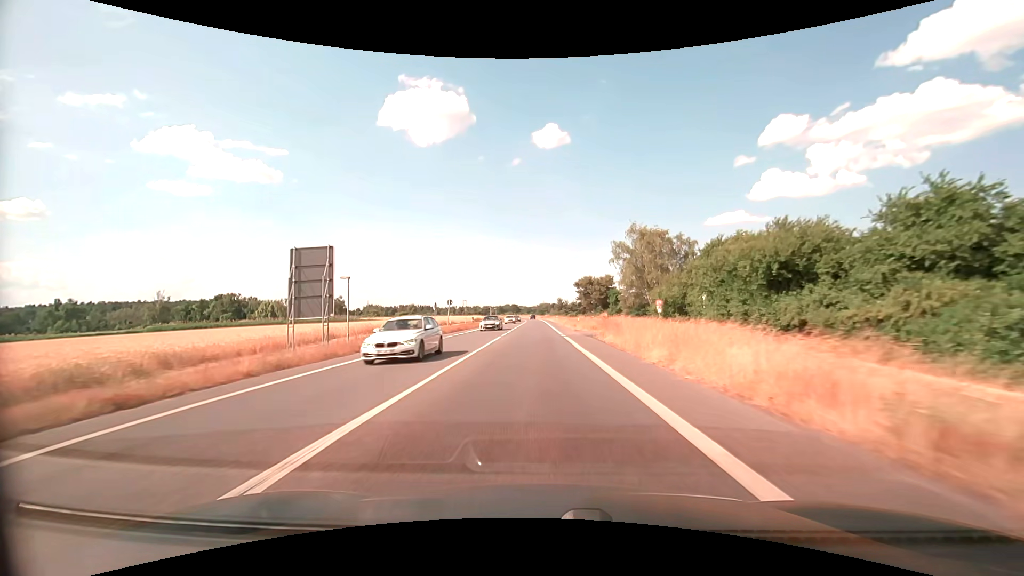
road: primary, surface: asphalt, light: Day
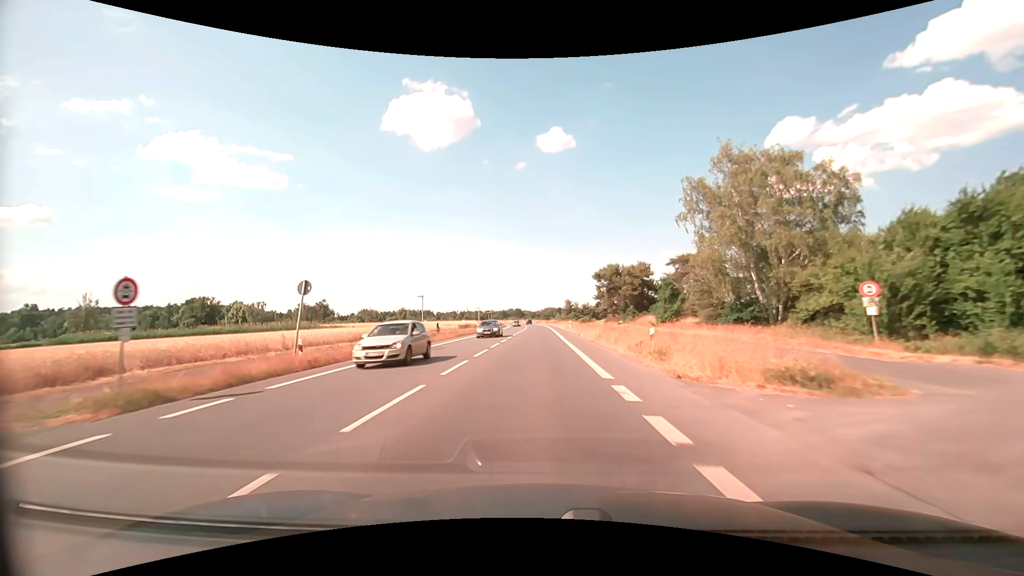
(-0.2, +32.3) m; -1°
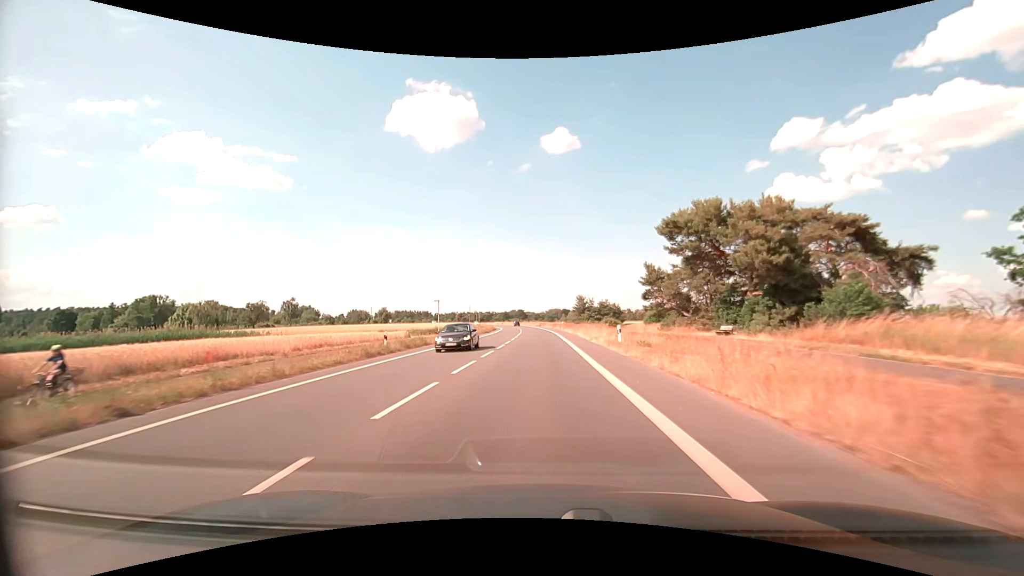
(-0.2, +41.4) m; 0°
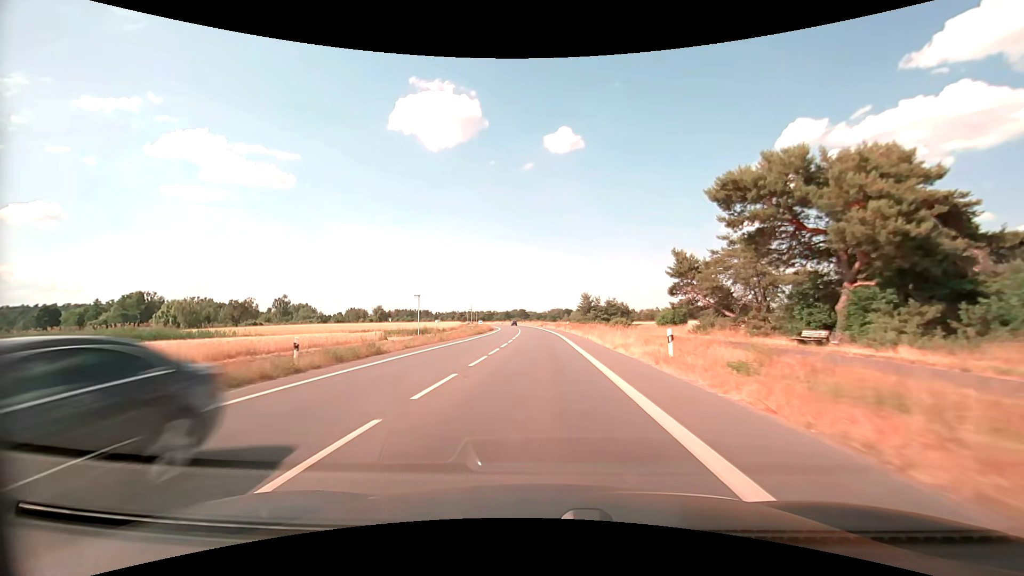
(0.0, +10.3) m; 0°
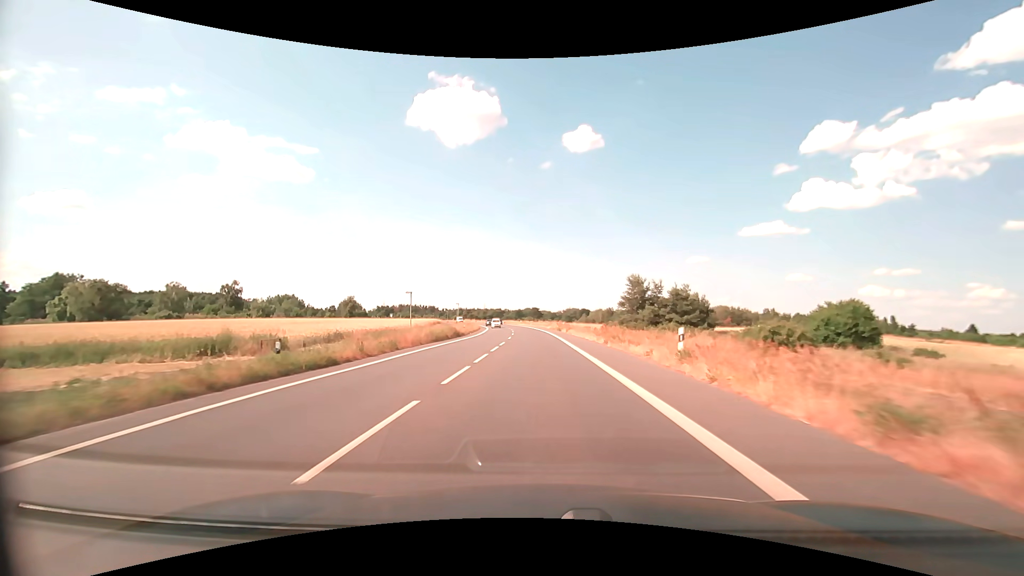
(-0.4, +52.3) m; -2°
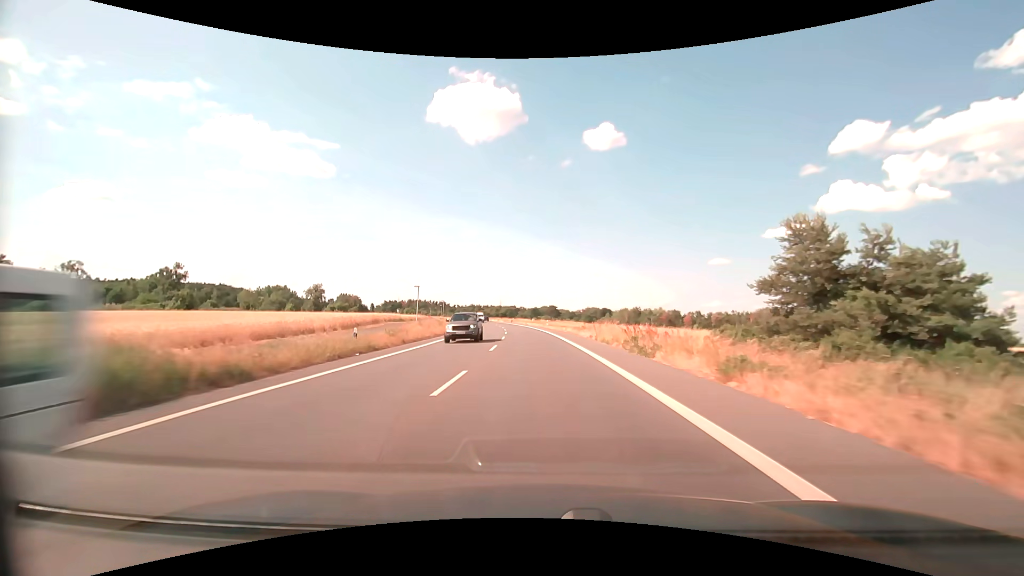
(-0.8, +42.6) m; -2°
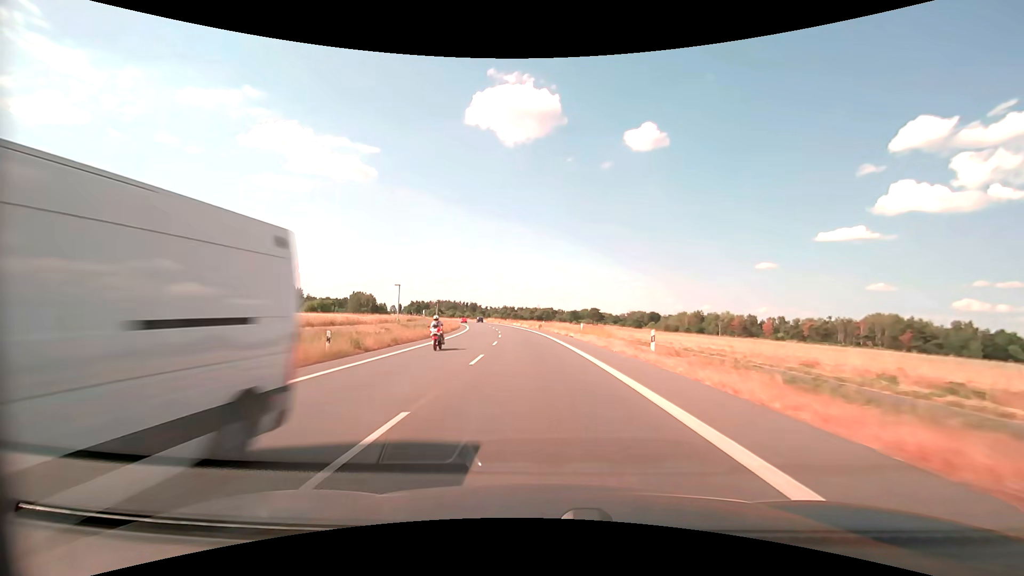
(-2.0, +53.5) m; -4°
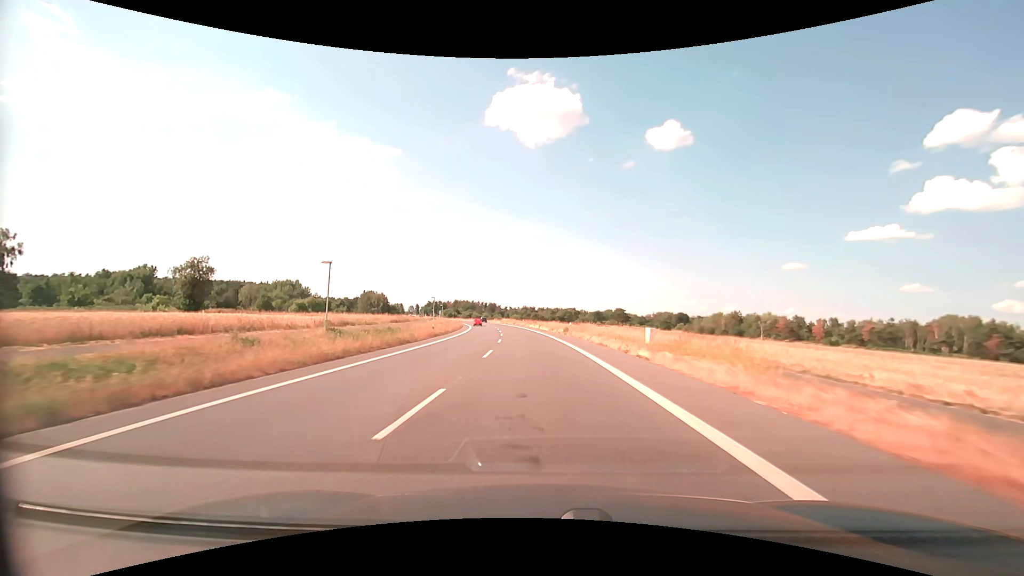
(-0.4, +21.5) m; -2°
(0, +10) (0, +20) (-1, +30) (-1, +40) (-2, +50) (-3, +60) (-4, +70) (-6, +80) (-7, +90) (-9, +100) m
